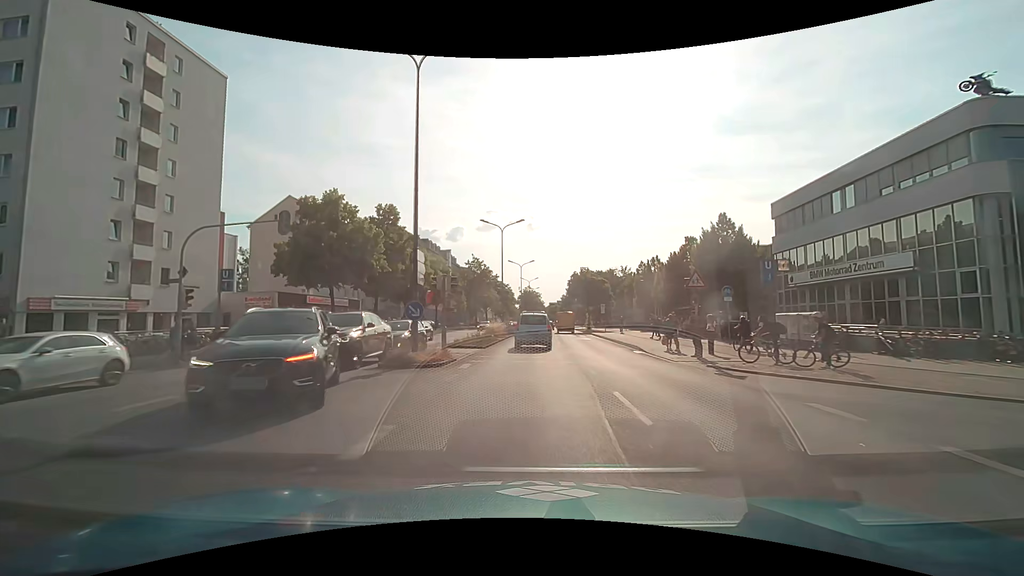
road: primary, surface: asphalt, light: Day
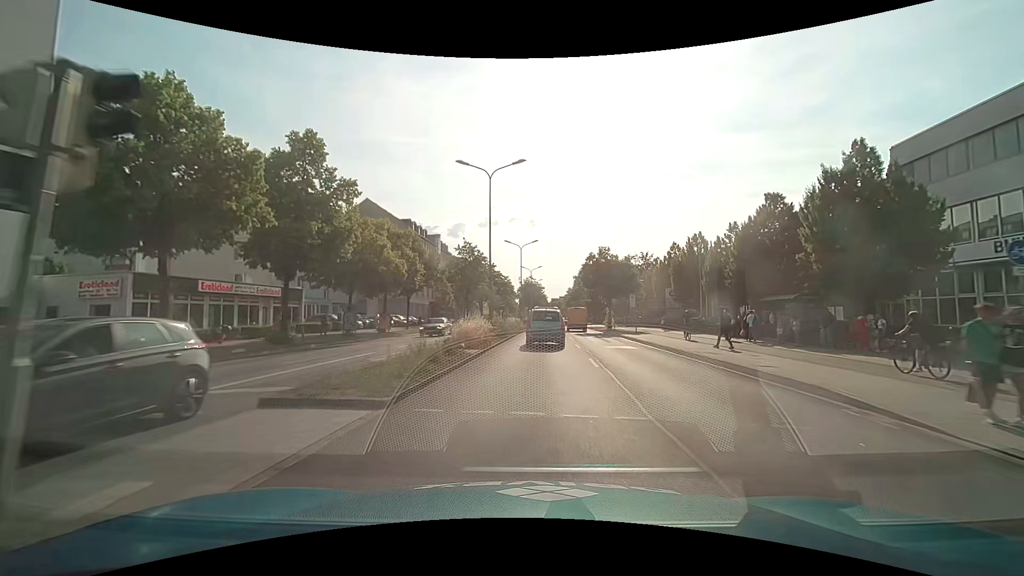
(-0.2, +16.5) m; -1°
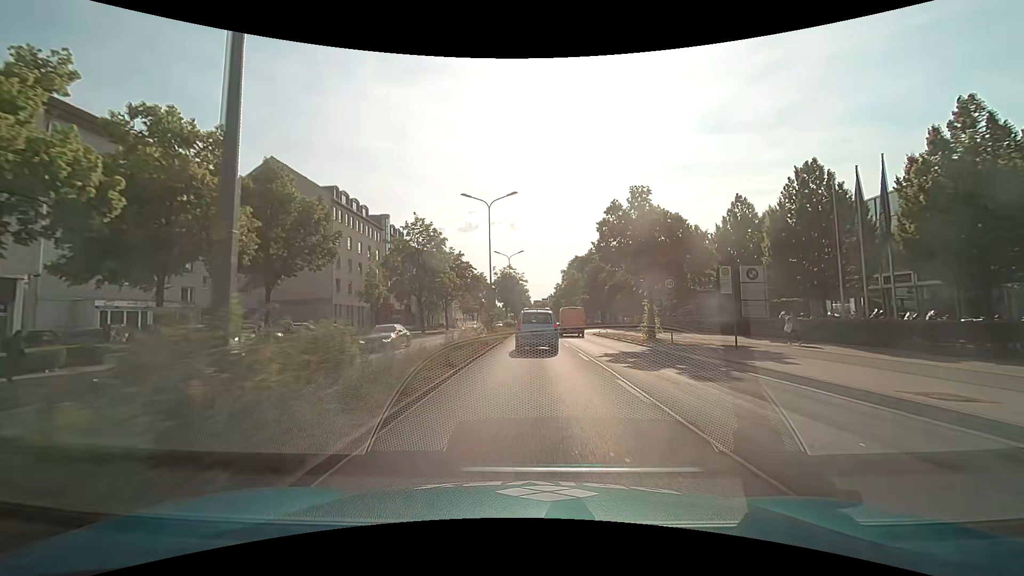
(+0.4, +24.4) m; +2°
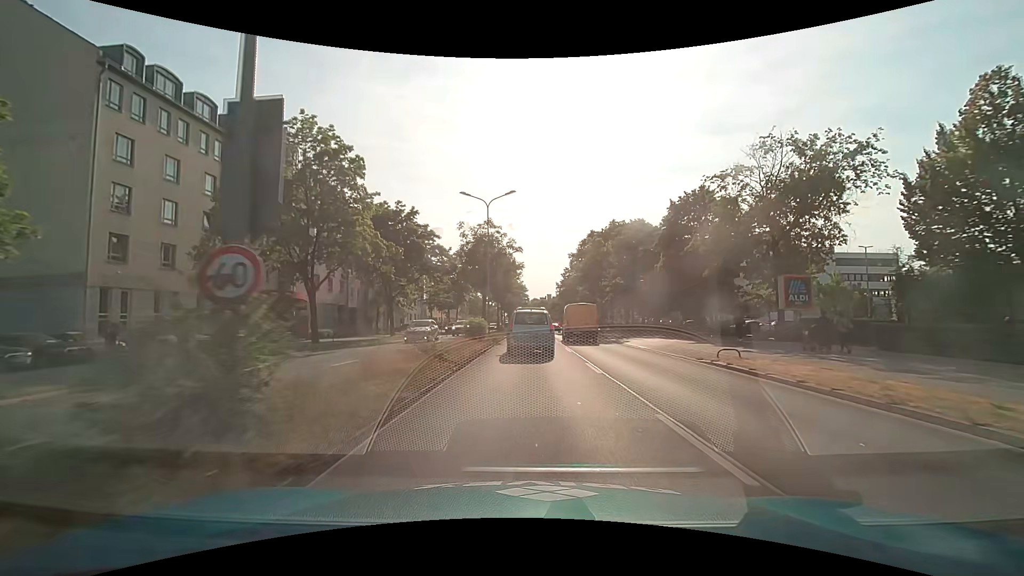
(+0.4, +30.8) m; +1°
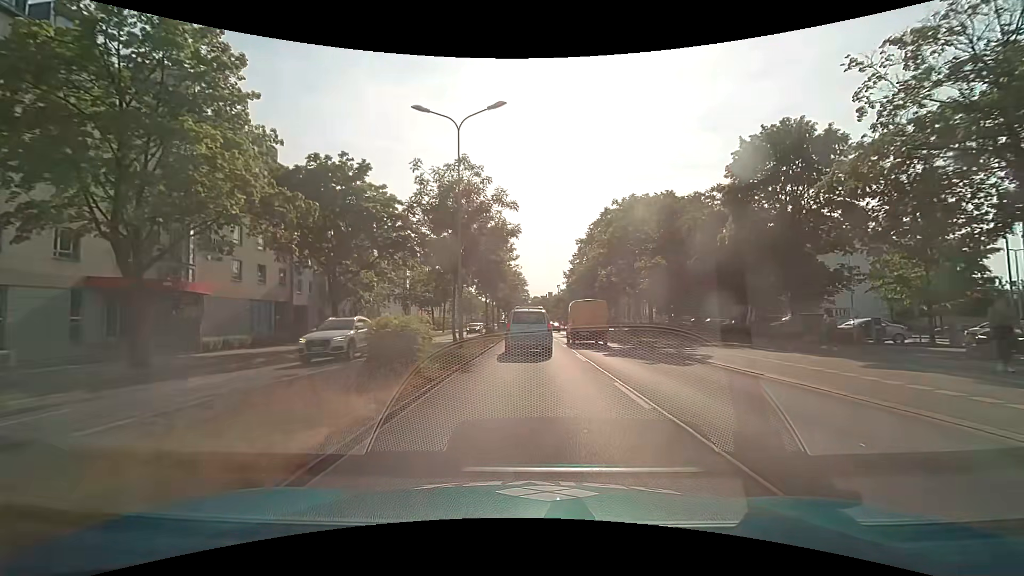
(0.0, +14.5) m; 0°
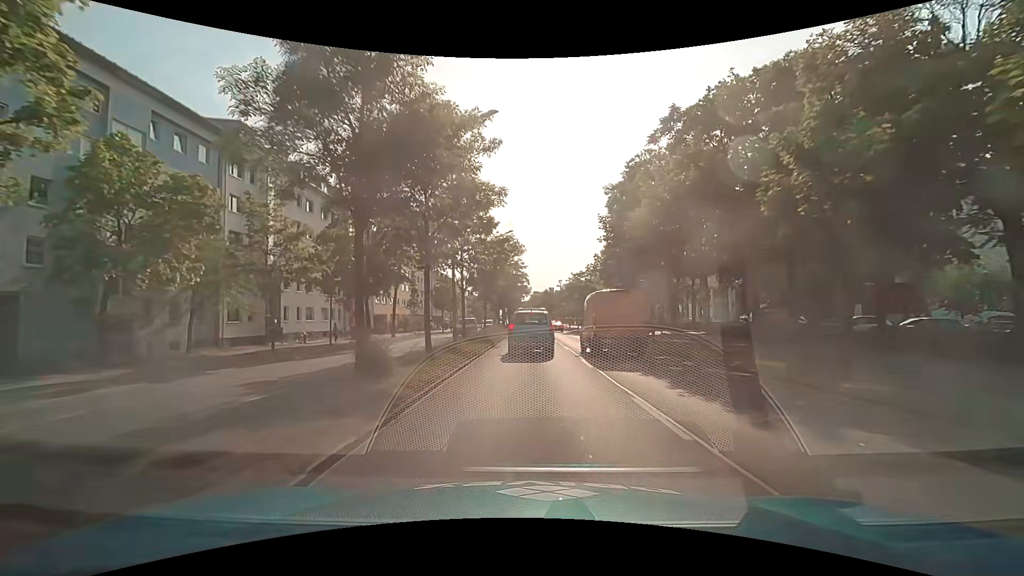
(+0.1, +29.0) m; 0°
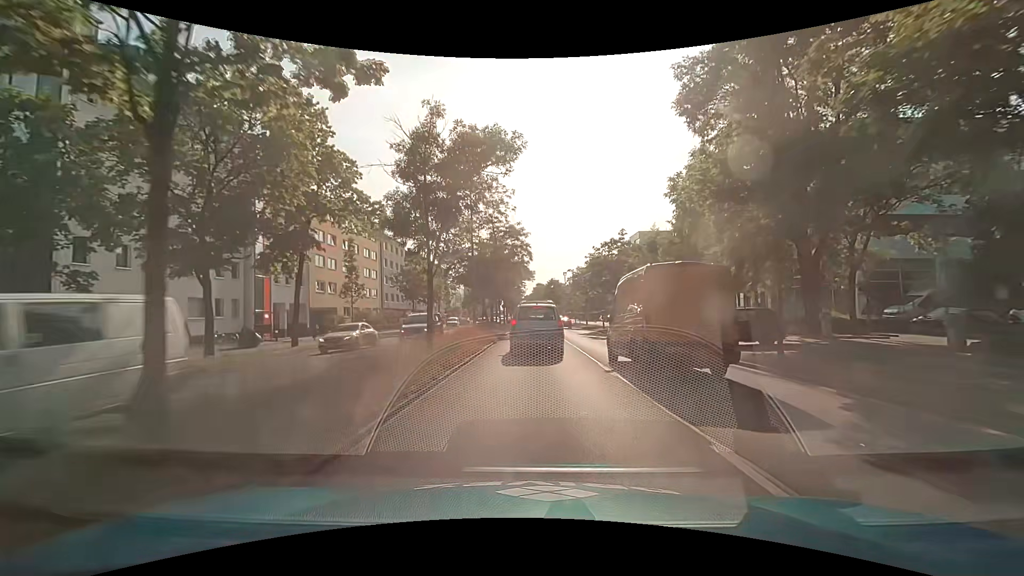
(+0.1, +21.4) m; 0°
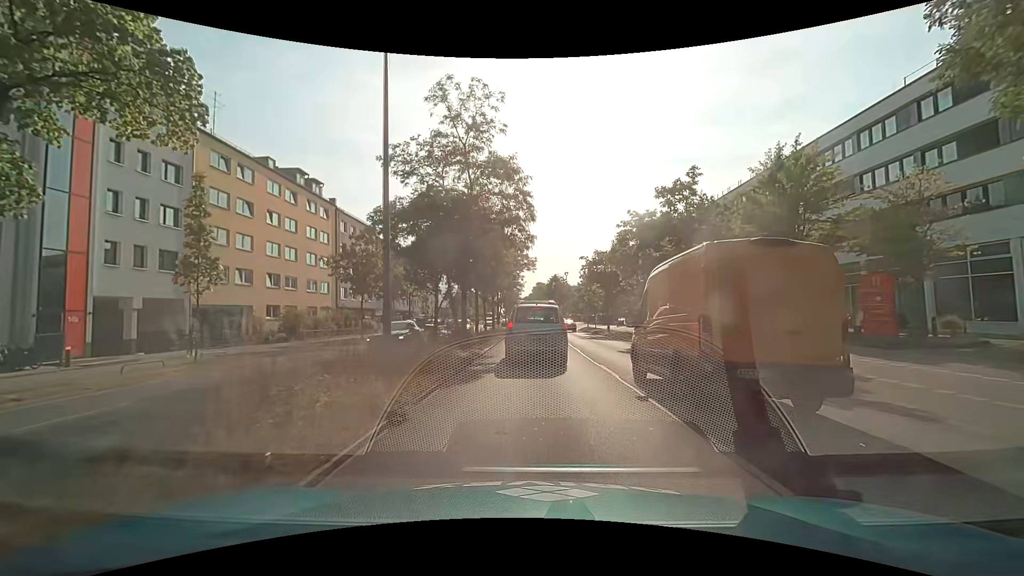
(-0.1, +17.3) m; 0°
